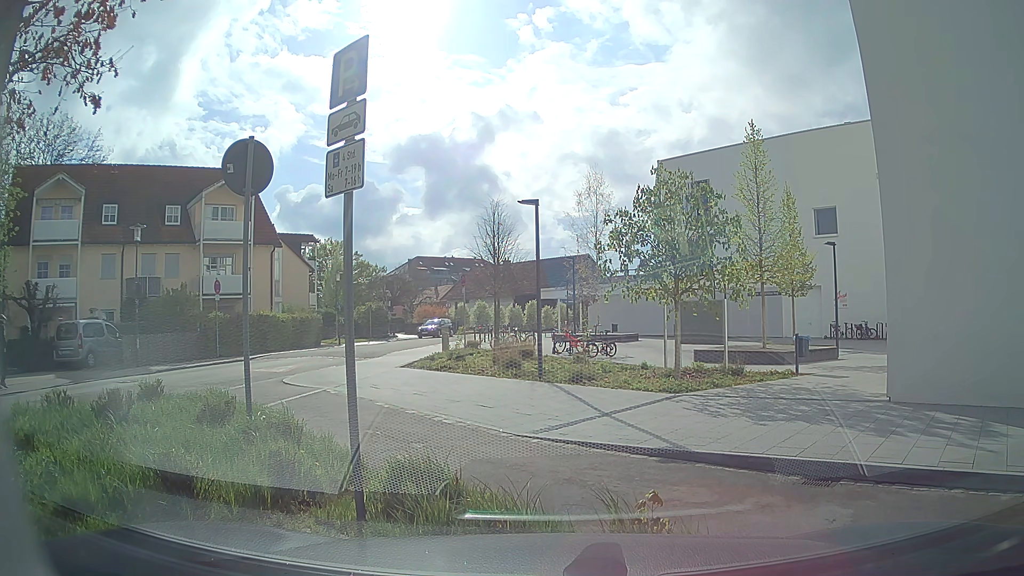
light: Day
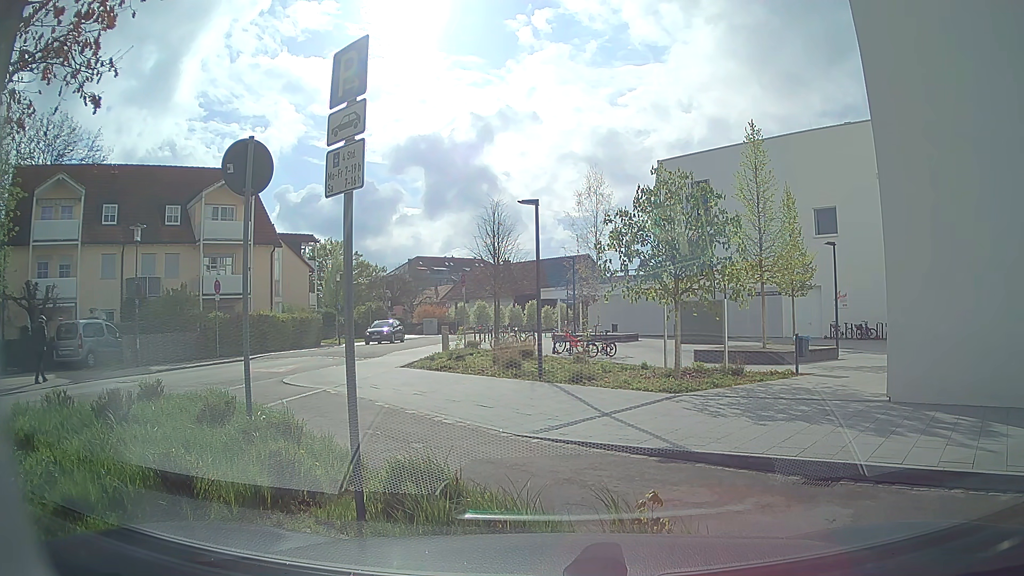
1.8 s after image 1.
(0.0, 0.0) m; 0°
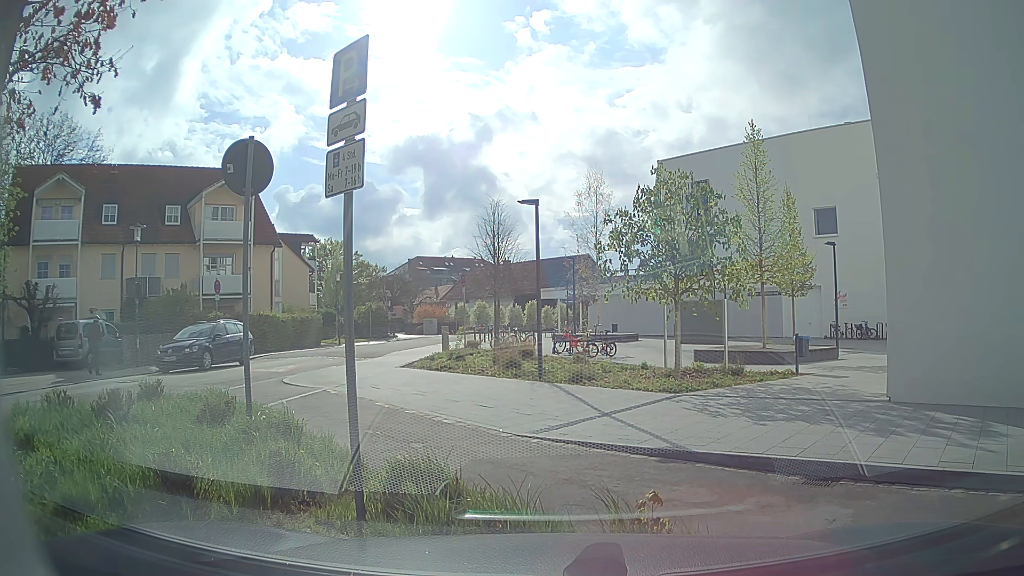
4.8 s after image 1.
(0.0, 0.0) m; 0°
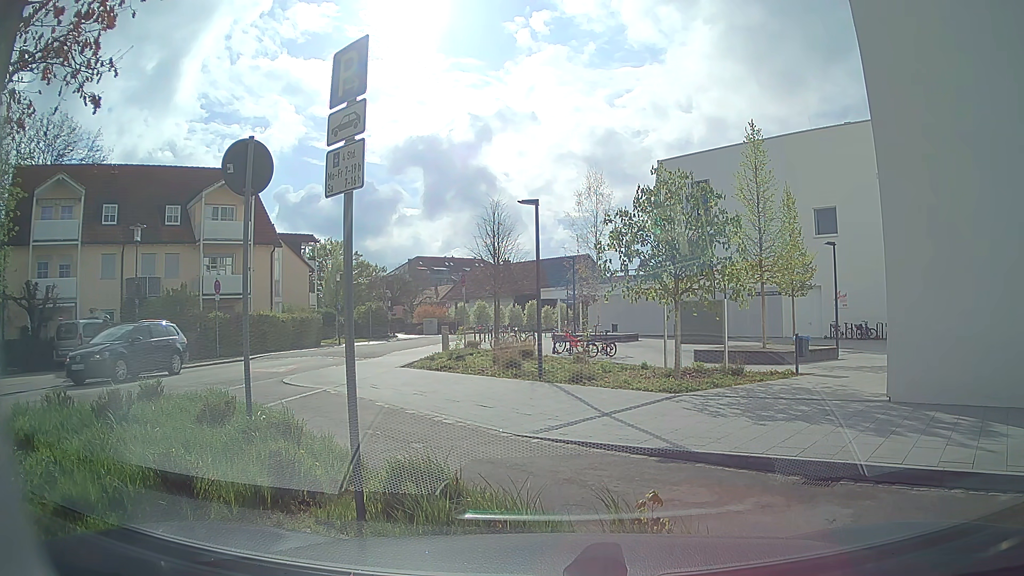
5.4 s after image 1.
(0.0, 0.0) m; 0°
